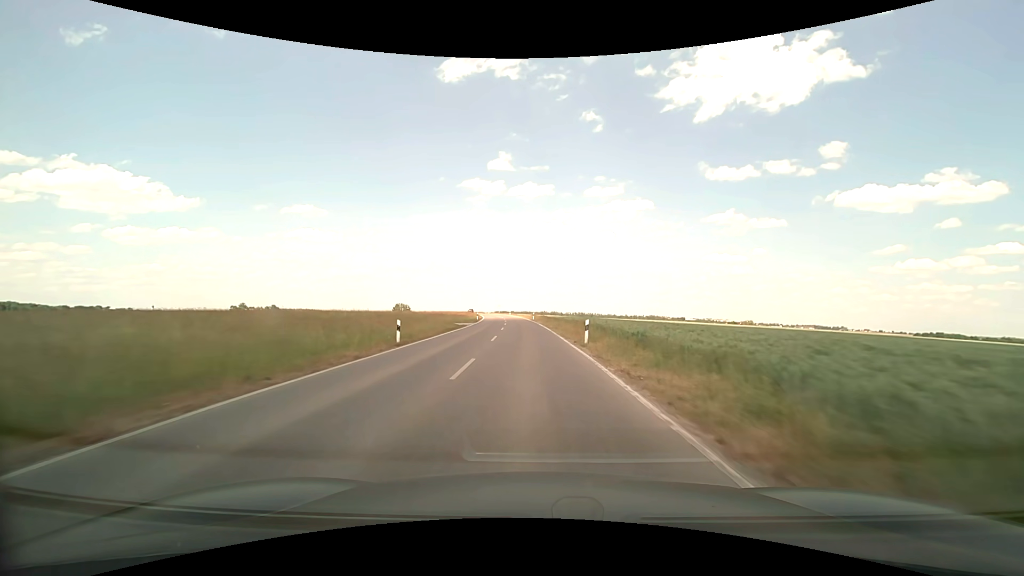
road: secondary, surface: asphalt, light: Day
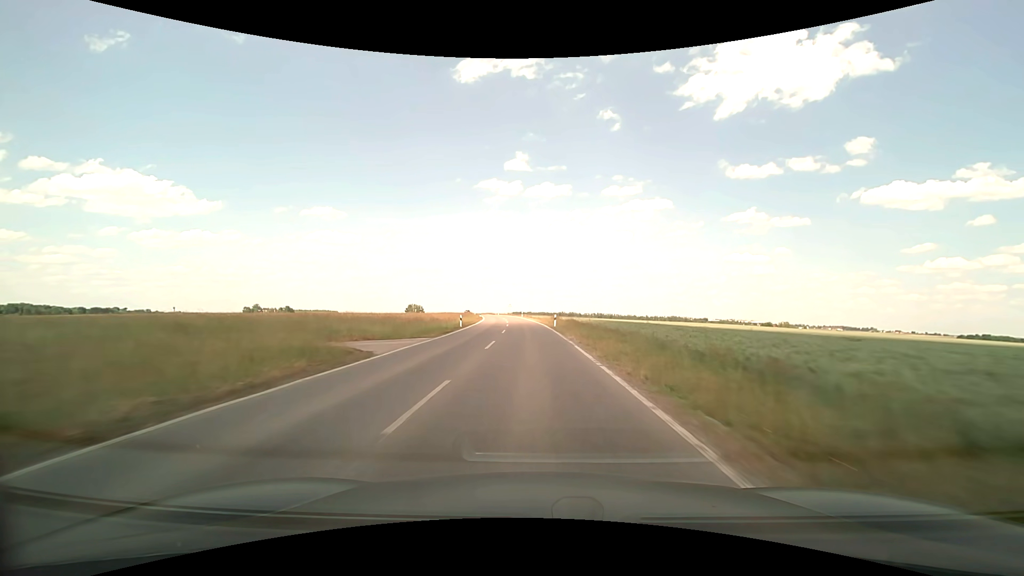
(-0.6, +28.4) m; -2°
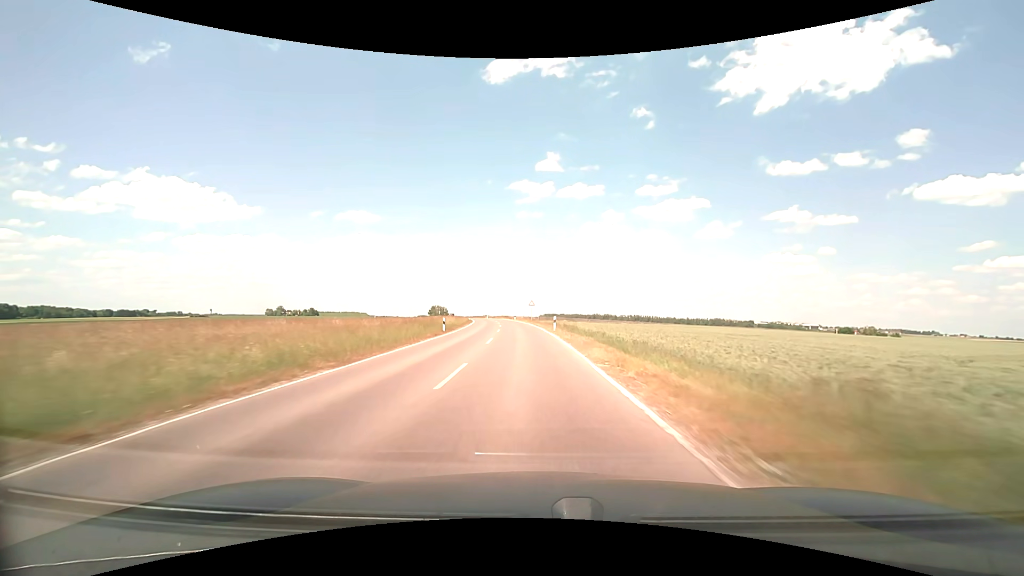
(-1.6, +57.1) m; -3°
(0, +10) (0, +20) (-1, +30) (-1, +40) (-2, +50) (-3, +60) (-4, +70) (-5, +80) (-7, +90) (-8, +100) m
